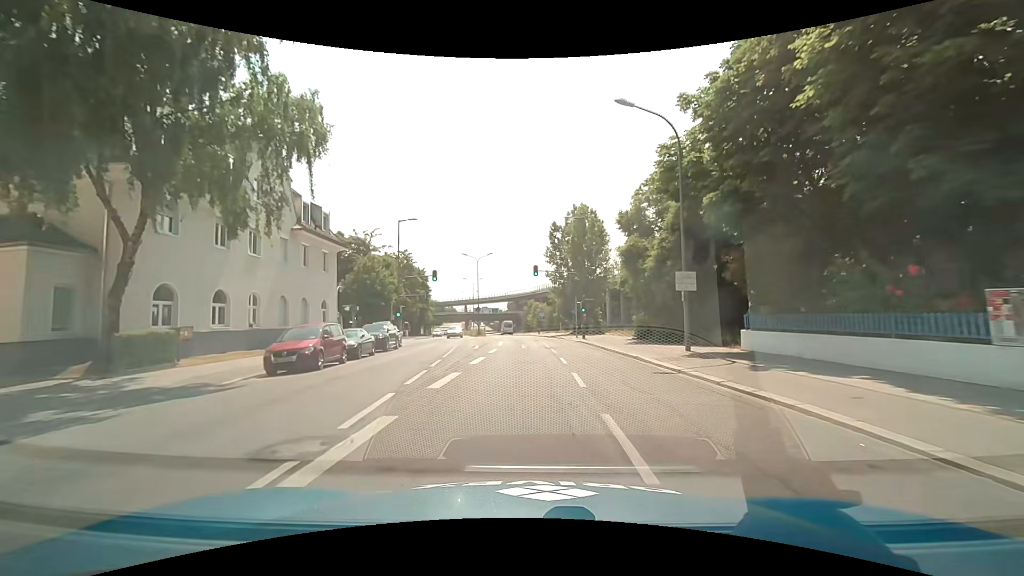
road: secondary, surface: asphalt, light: Day
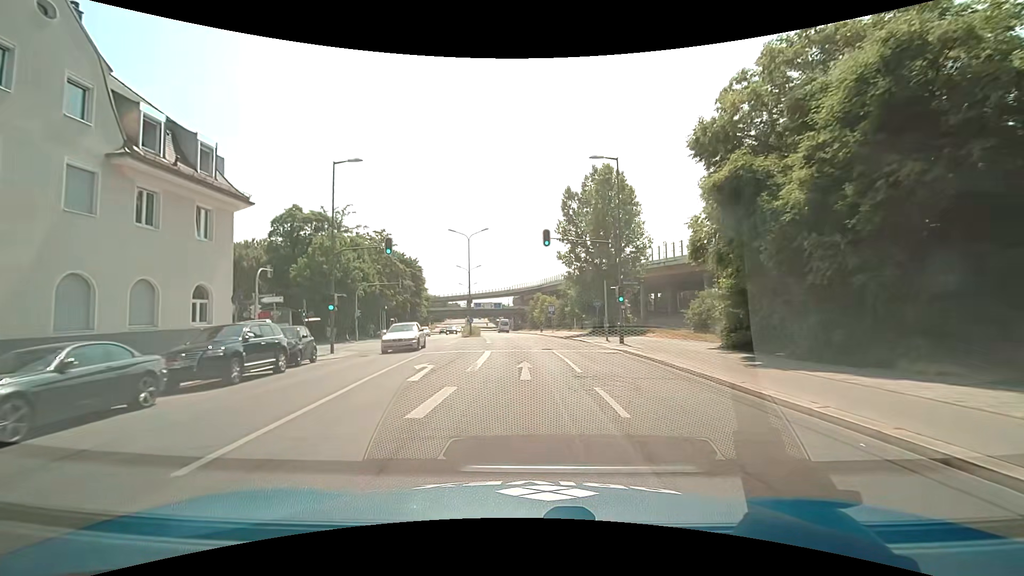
(-0.1, +15.3) m; -1°
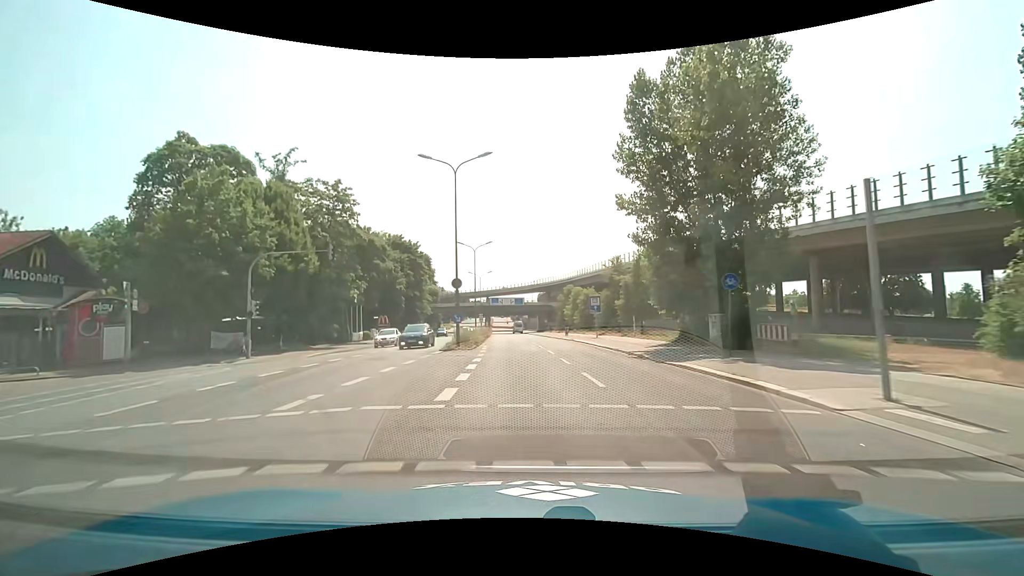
(-0.4, +23.0) m; -3°
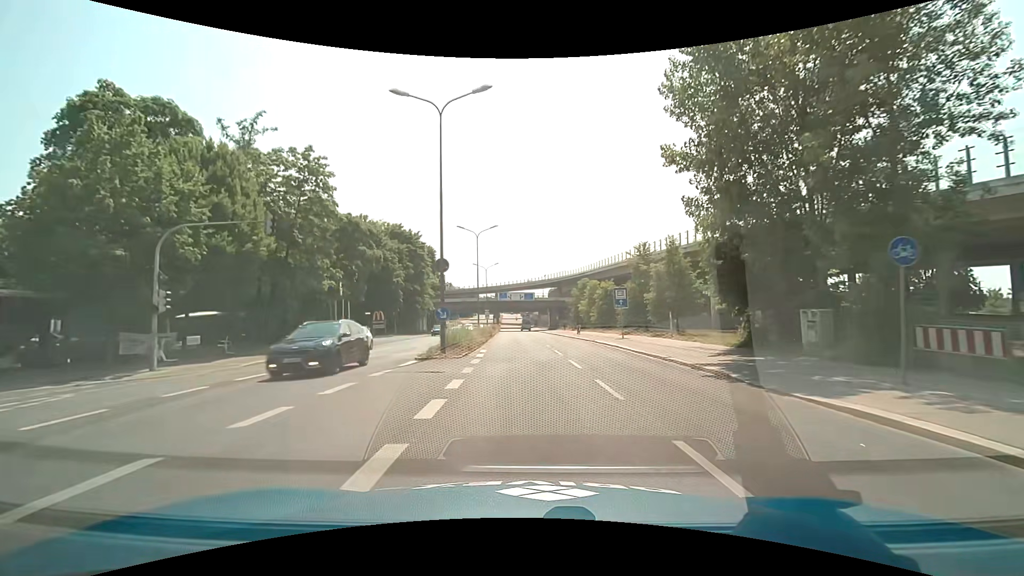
(-0.1, +7.7) m; -1°
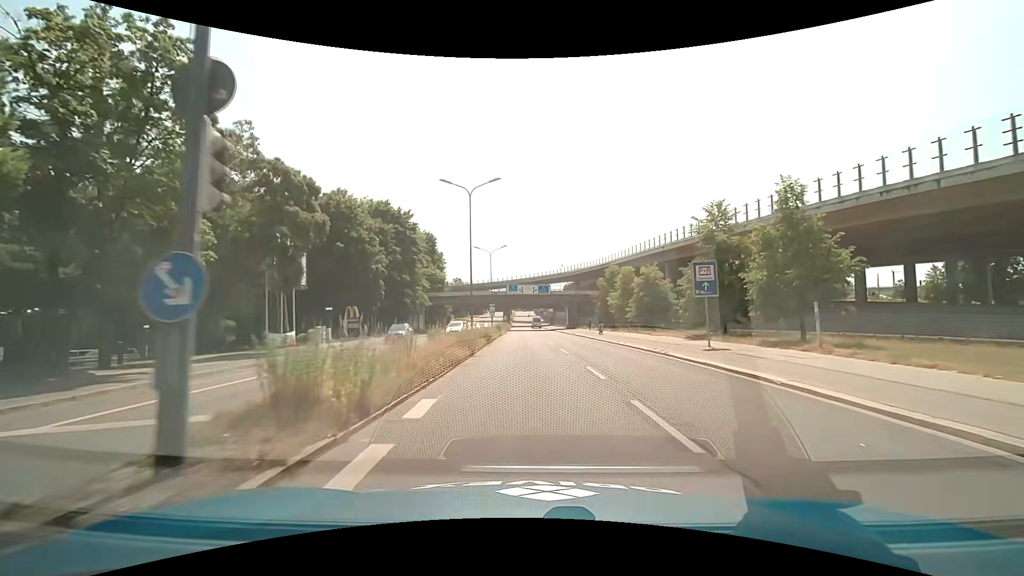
(-0.3, +15.4) m; -2°
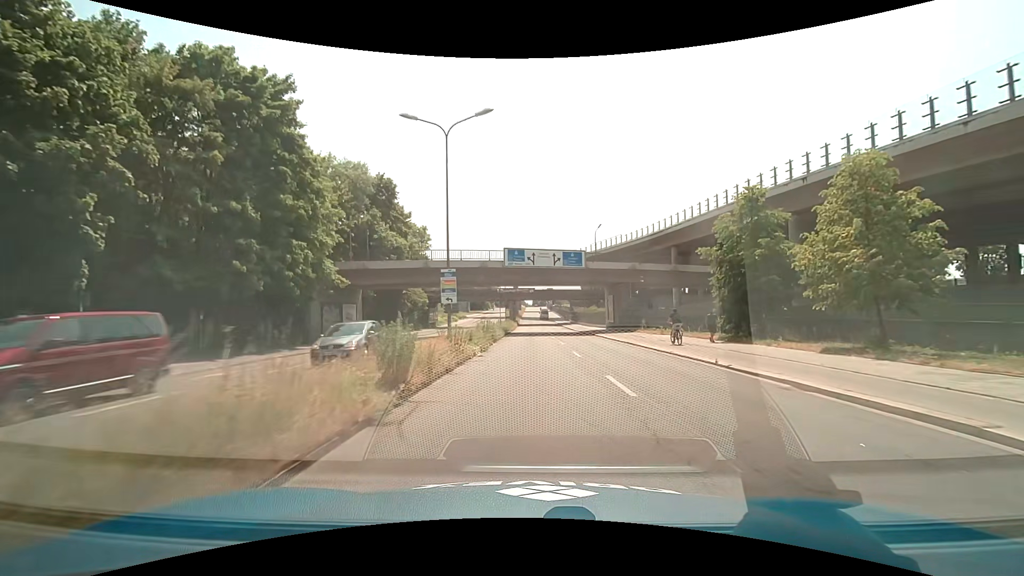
(-0.5, +38.6) m; -1°
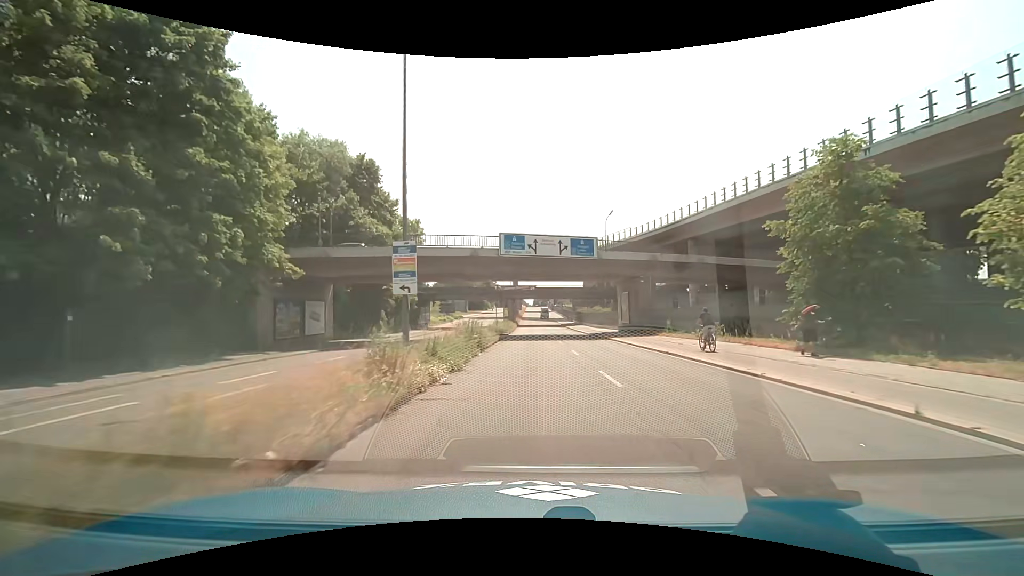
(0.0, +7.7) m; 0°
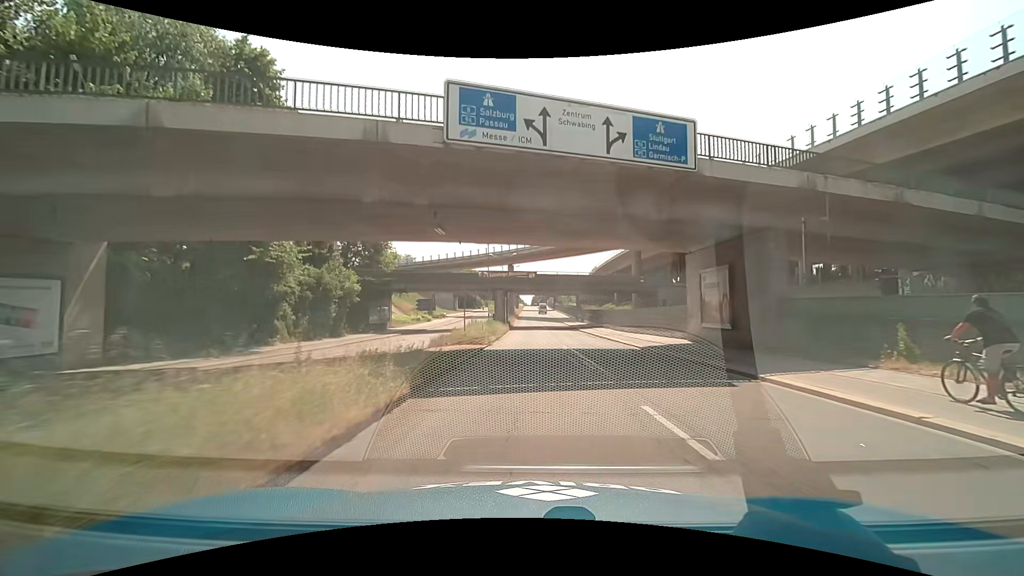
(0.0, +23.1) m; 0°
(0, +10) (0, +20) (-1, +30) (-1, +40) (-1, +50) (-1, +60) (-1, +70) (-1, +80) (-1, +90) (-1, +100) m
